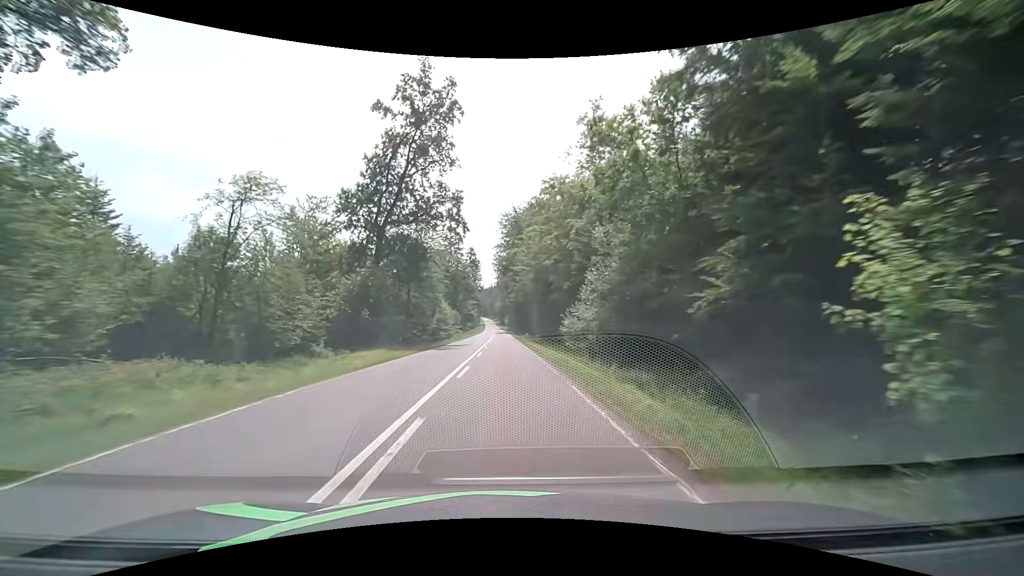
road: secondary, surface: asphalt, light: Day
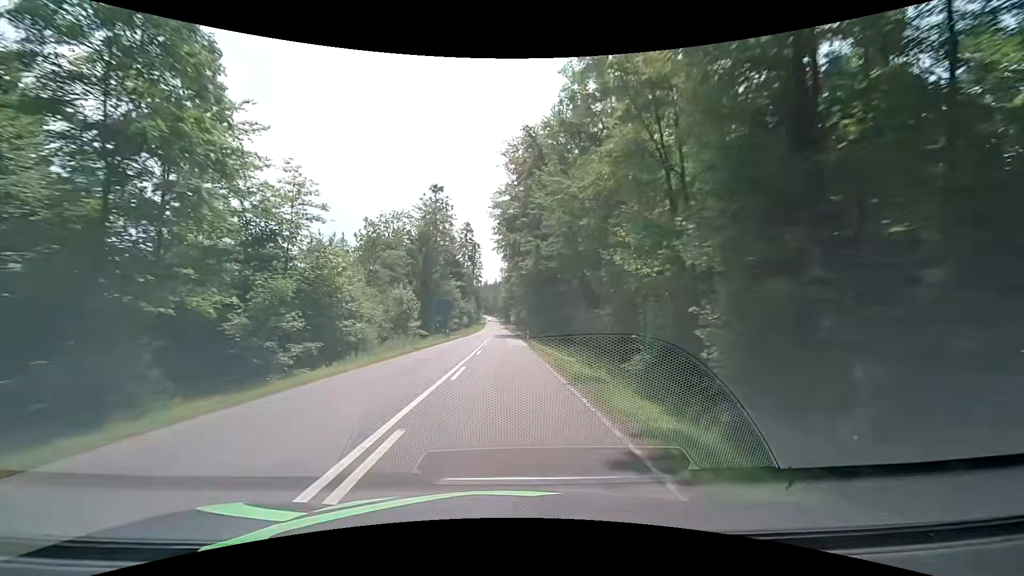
(-0.3, +50.6) m; -1°
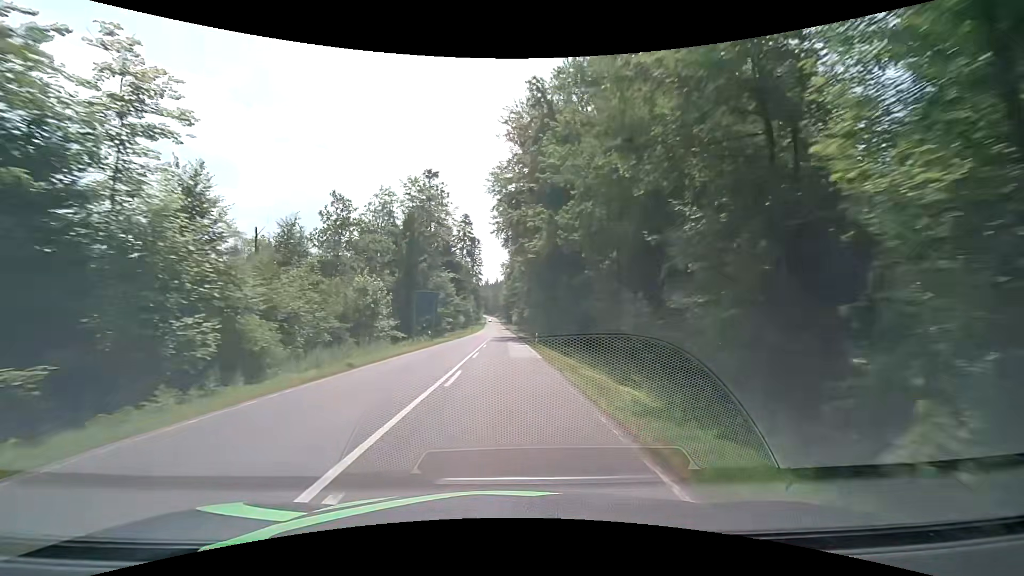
(0.0, +12.6) m; 0°
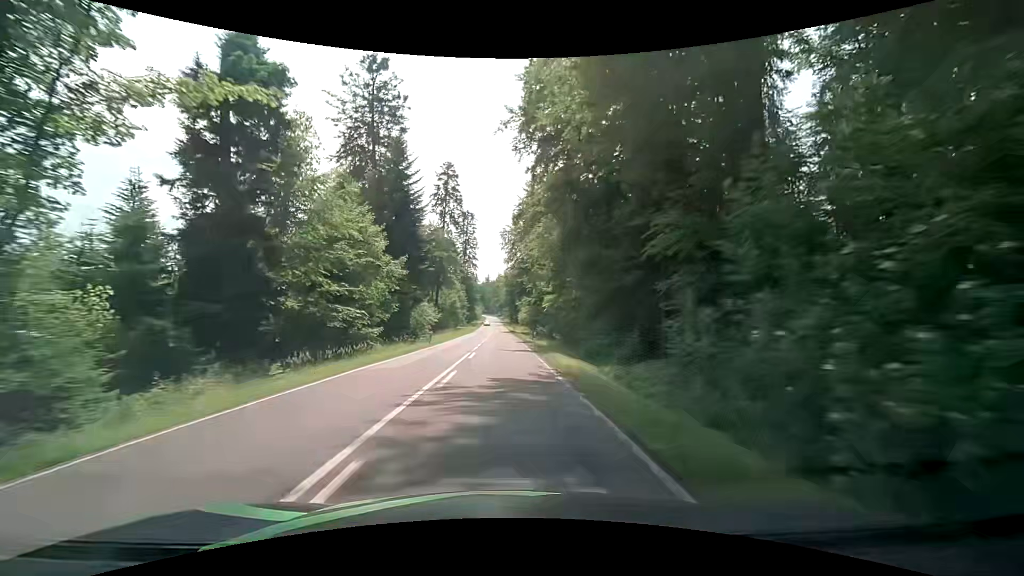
(+0.2, +50.0) m; 0°
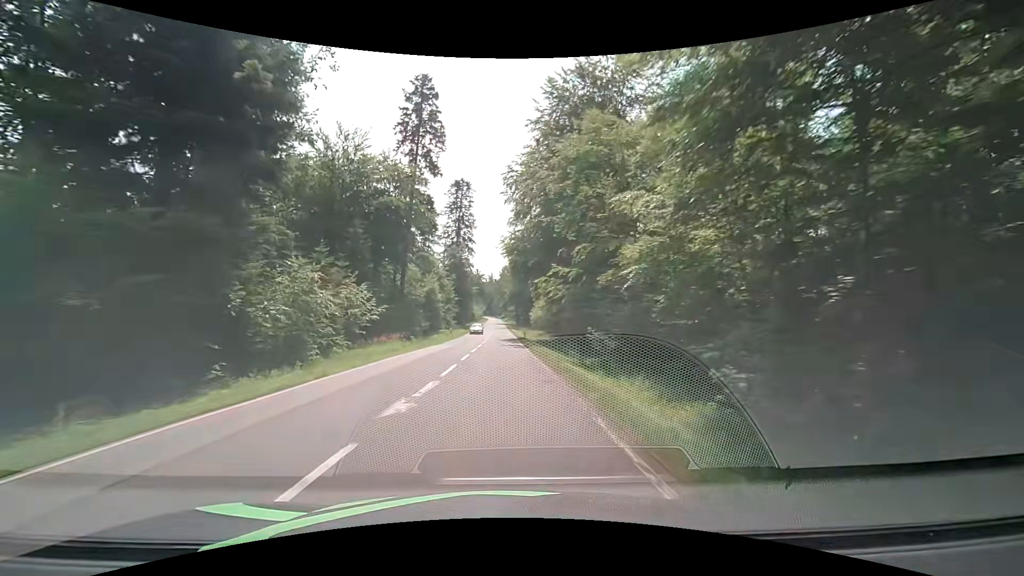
(+0.1, +37.5) m; -1°
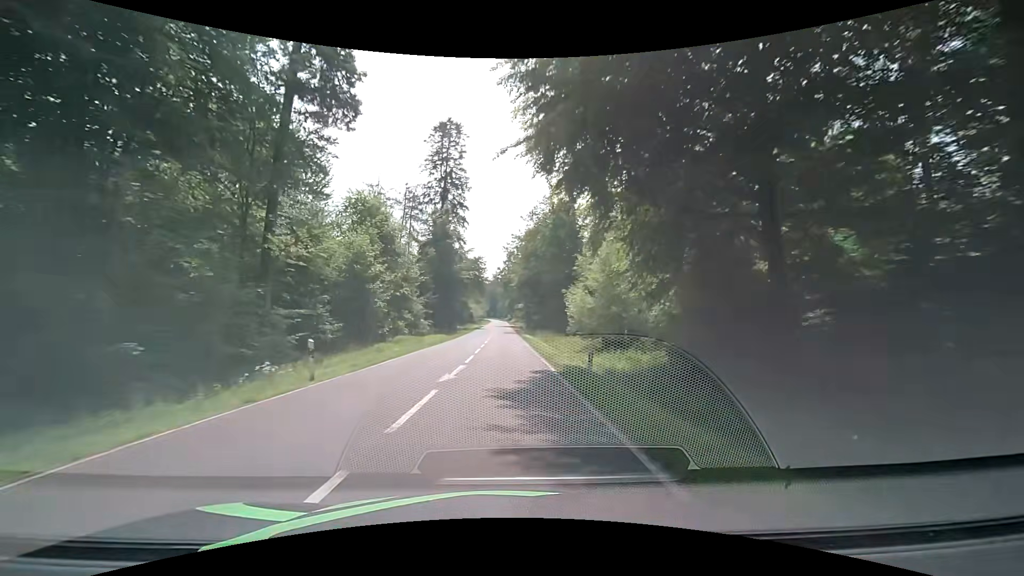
(+0.2, +37.4) m; 0°
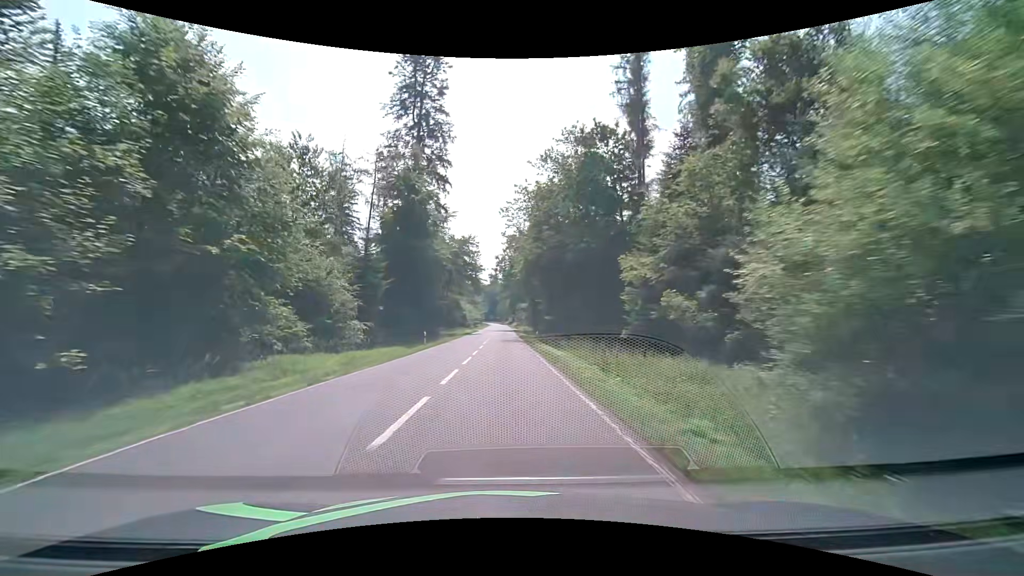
(-0.1, +25.0) m; 0°
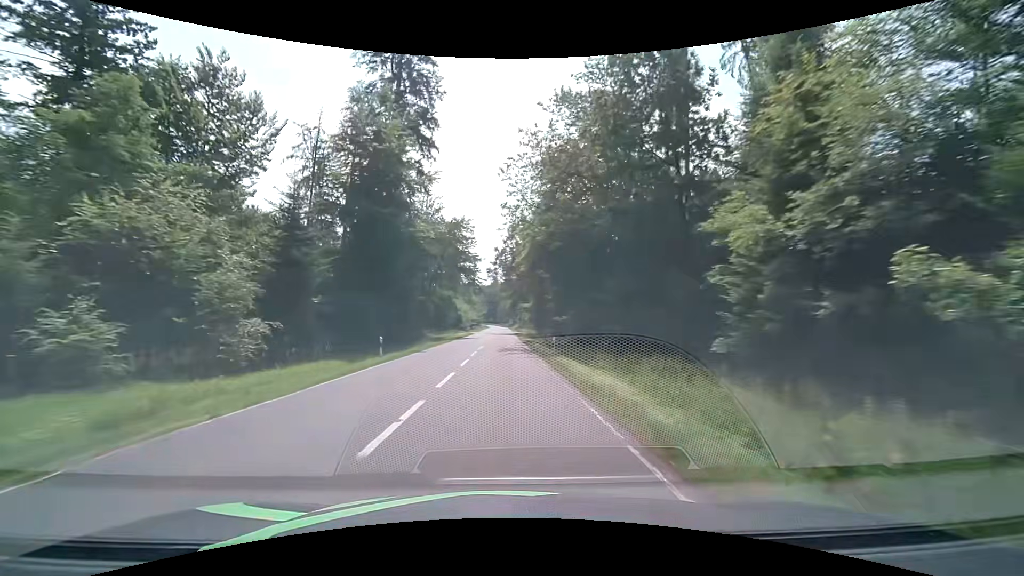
(0.0, +12.5) m; 0°
